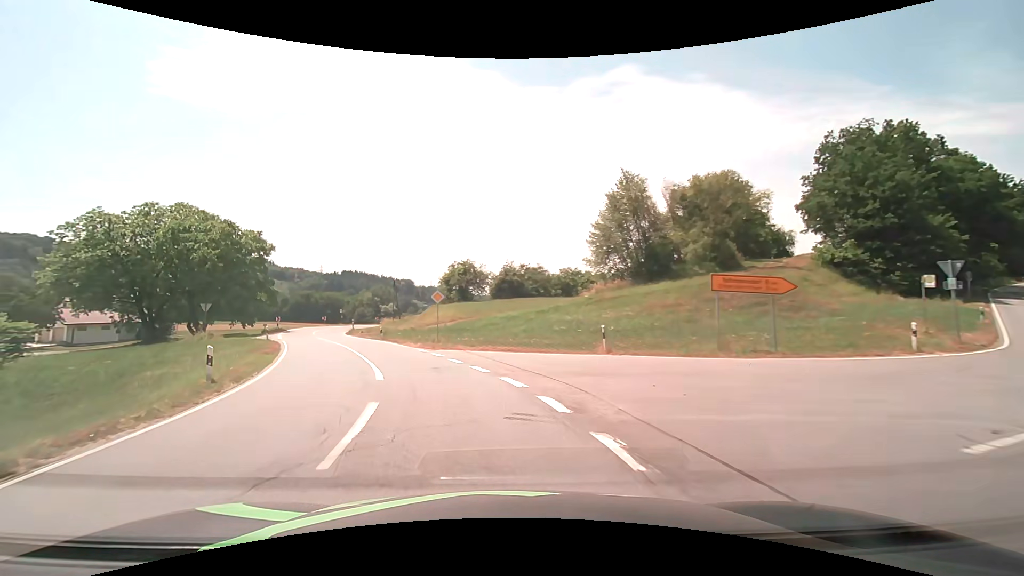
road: secondary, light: Day
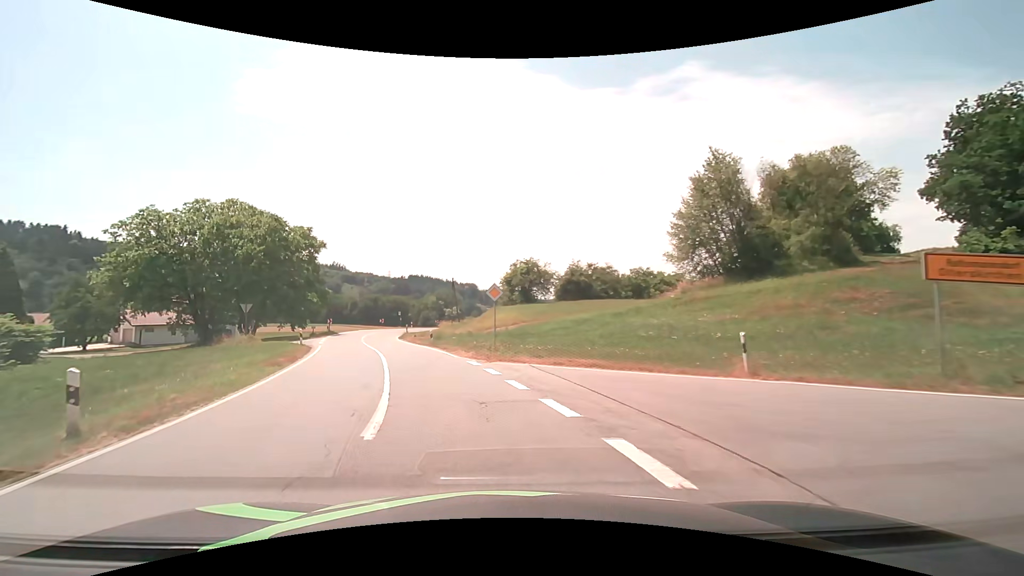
(-0.4, +6.2) m; -7°
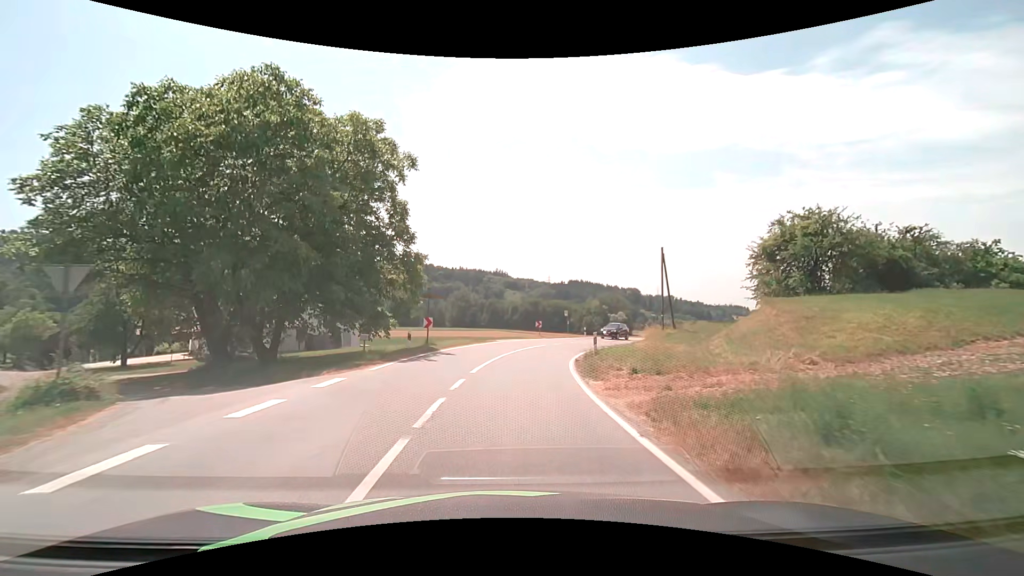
(-6.6, +29.7) m; -19°
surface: asphalt
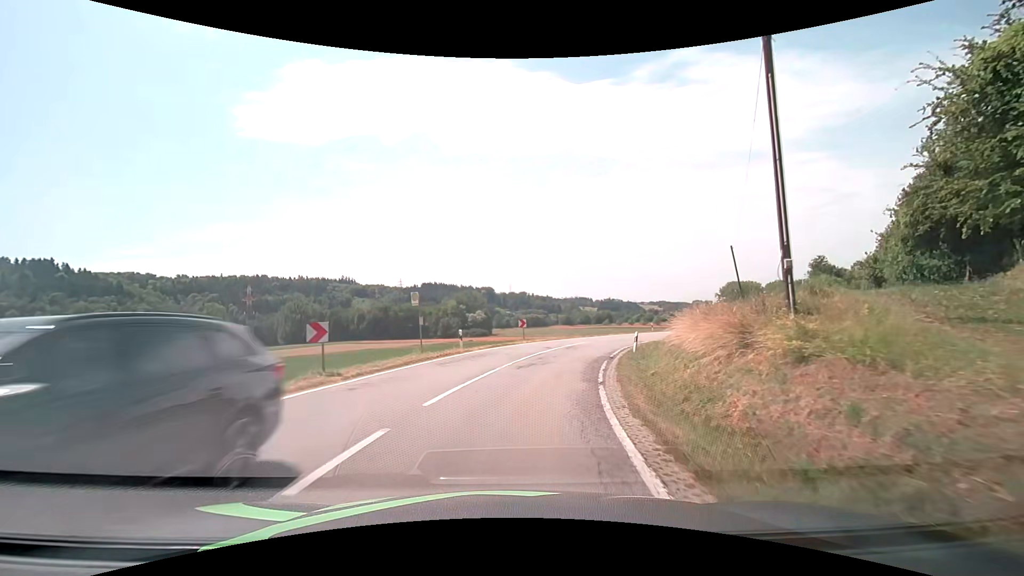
(+3.2, +29.7) m; +16°
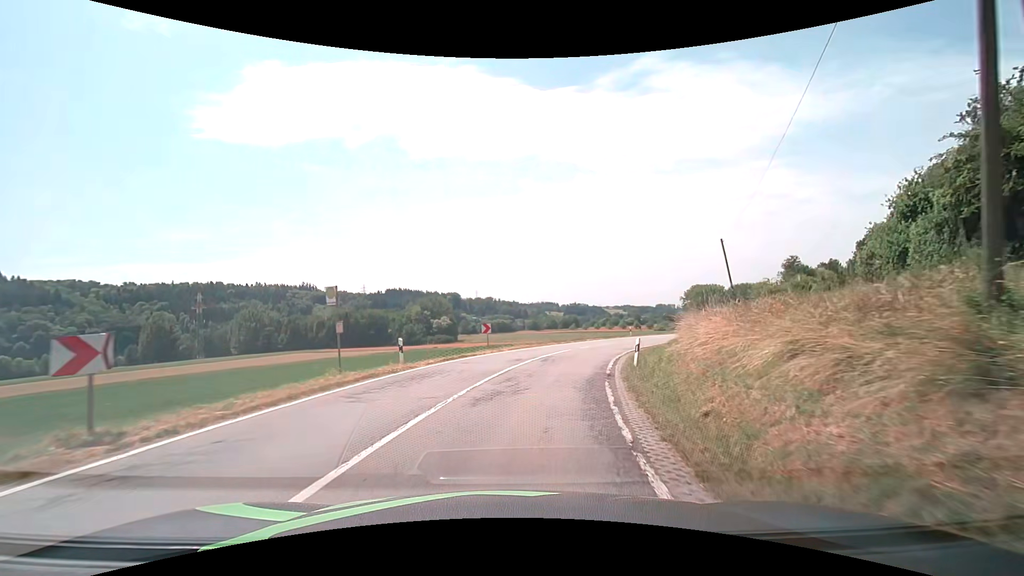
(+0.3, +5.8) m; +4°
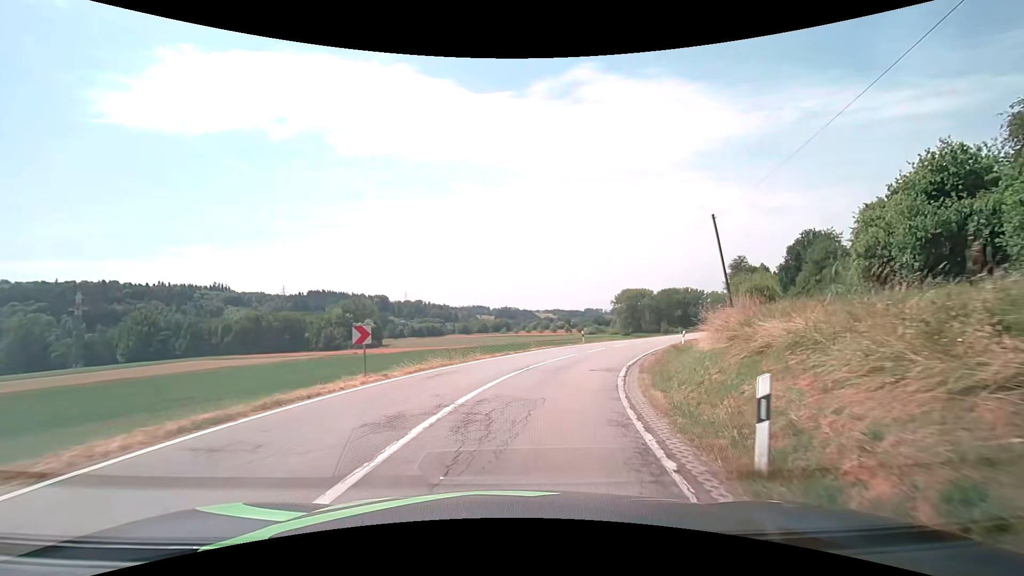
(+0.8, +11.5) m; +8°
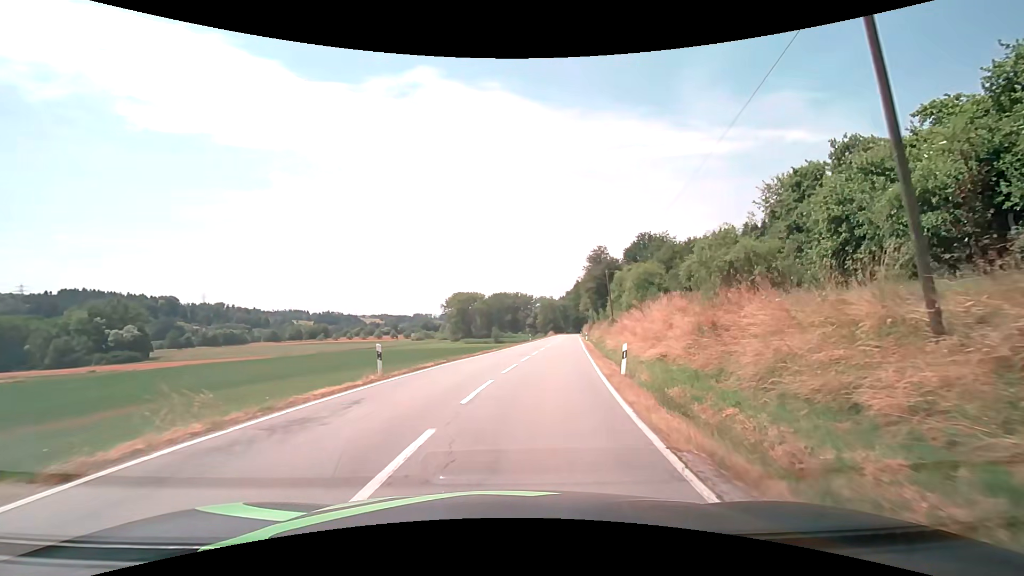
(+3.8, +23.1) m; +19°
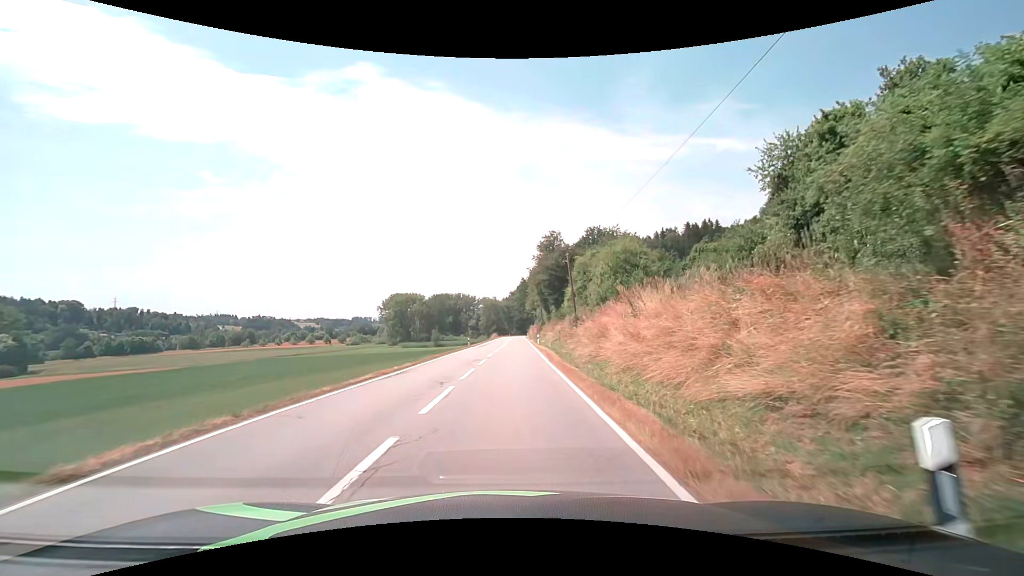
(+0.9, +12.7) m; +6°
(0, +10) (0, +20) (+1, +30) (+1, +40) (+1, +50) (+2, +60) (+2, +70) (+2, +80) (+2, +90) (+3, +100) m
